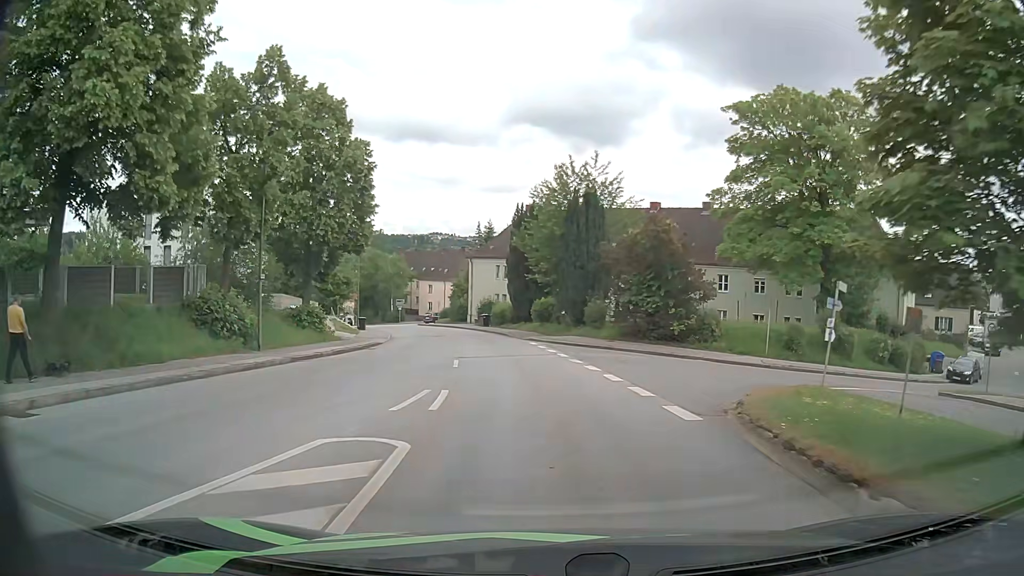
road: residential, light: Day
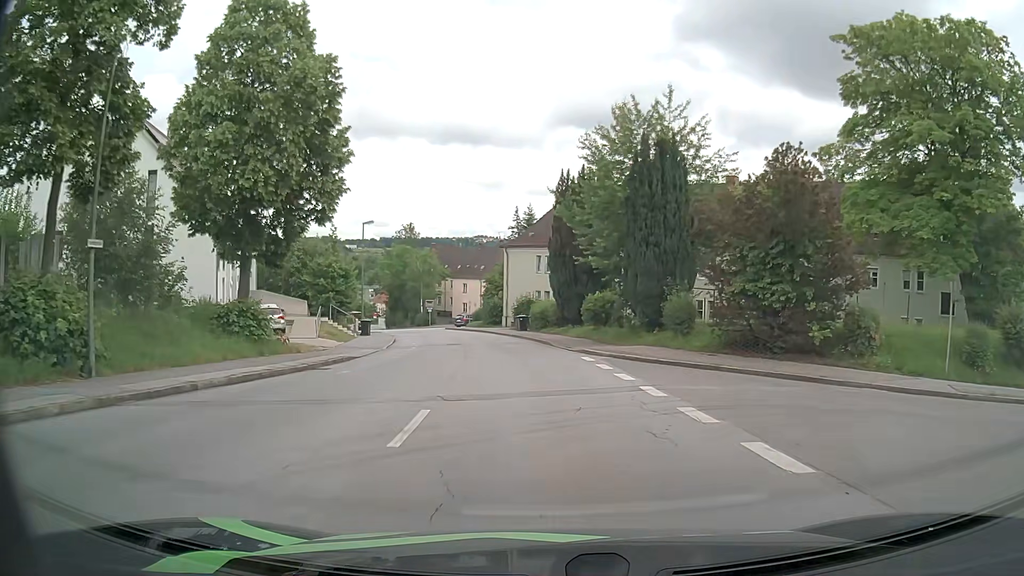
(-0.5, +12.4) m; -4°
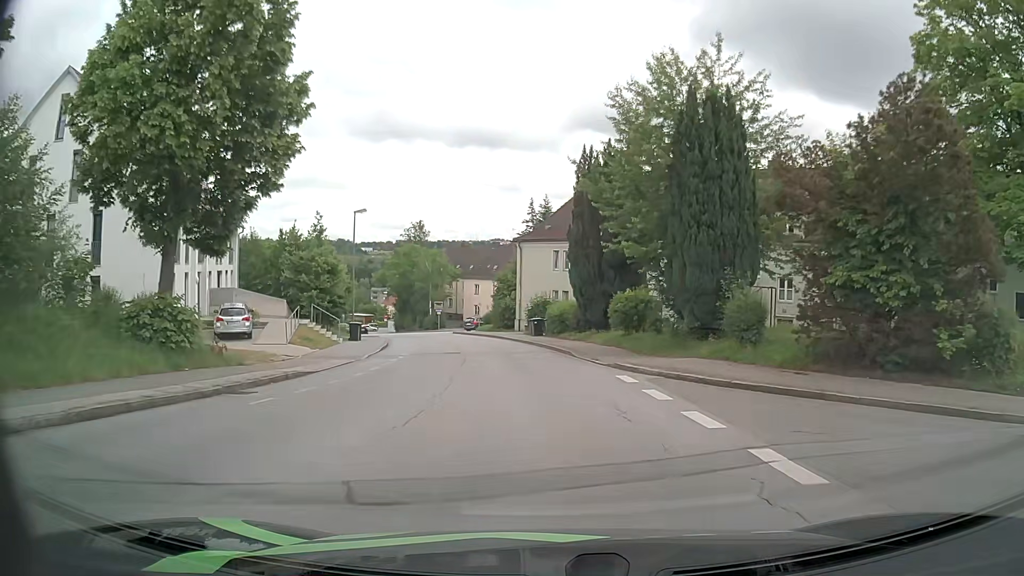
(-0.1, +6.3) m; -2°
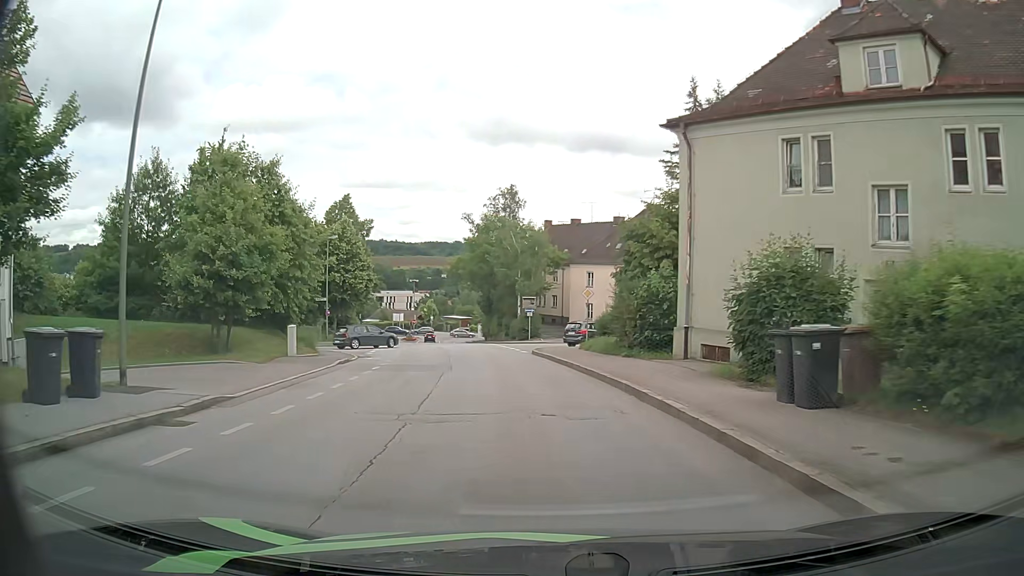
(-2.3, +31.2) m; -10°
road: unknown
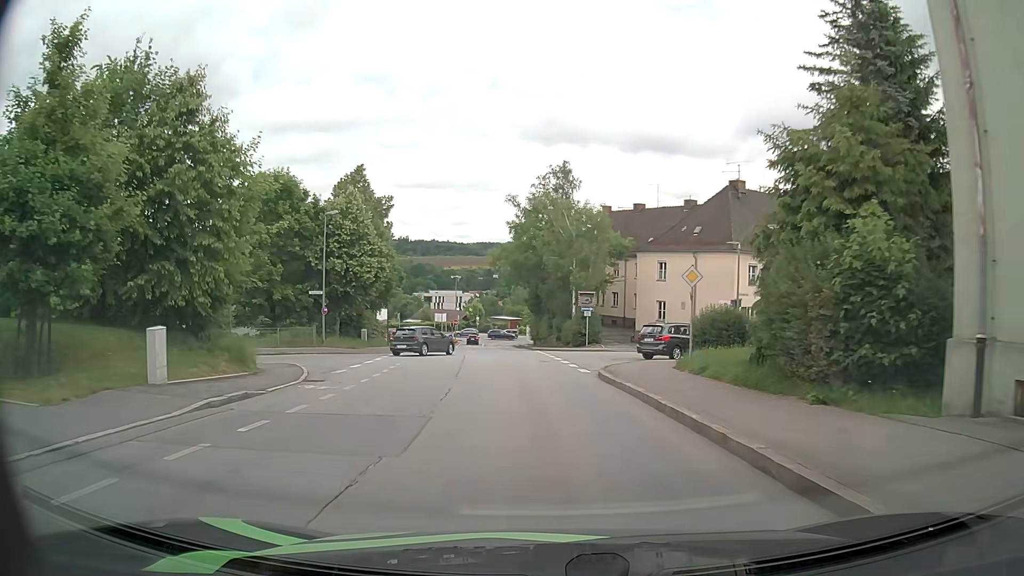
(-0.6, +11.8) m; -5°
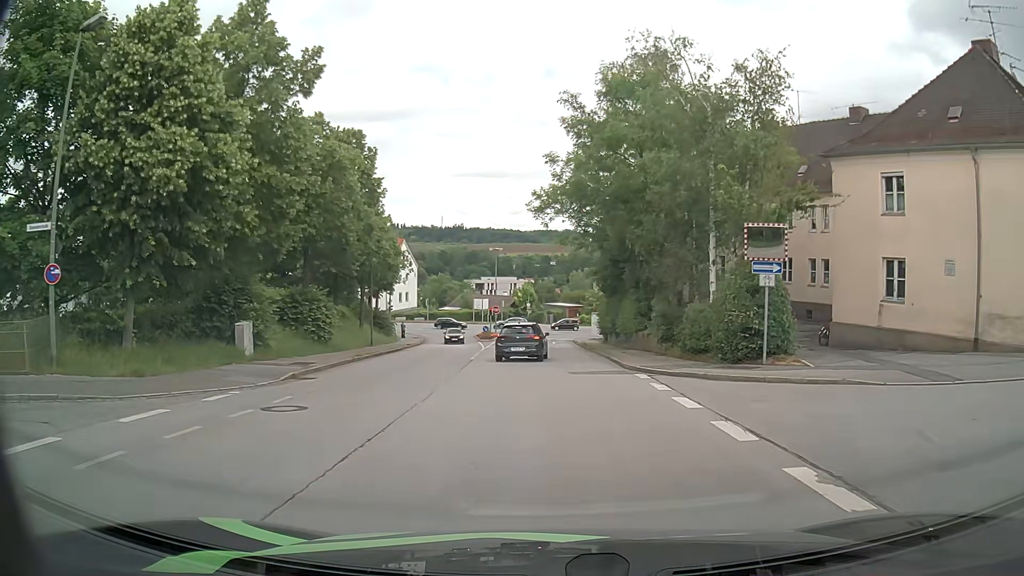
(-1.2, +26.7) m; -4°
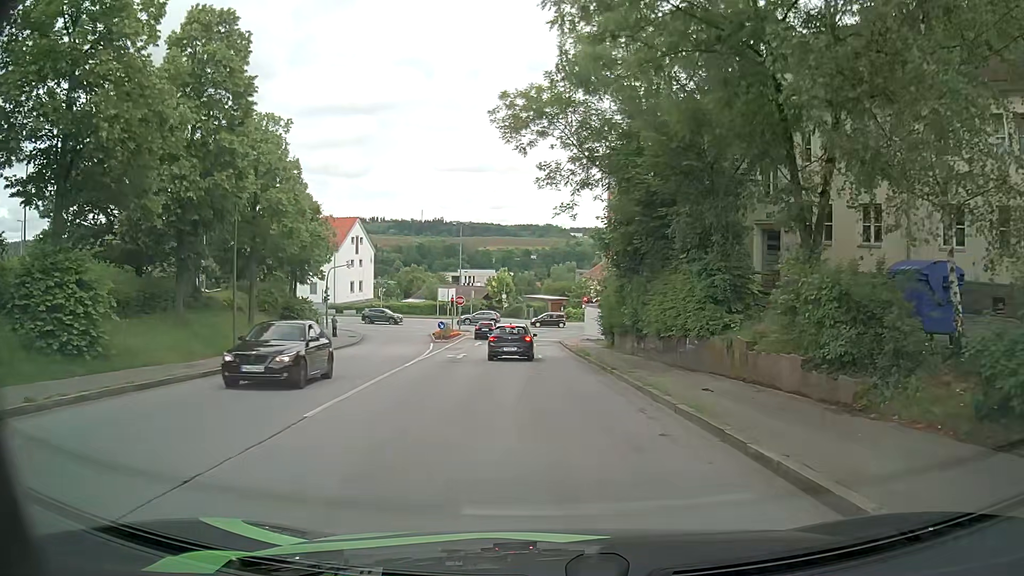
(0.0, +17.9) m; +1°
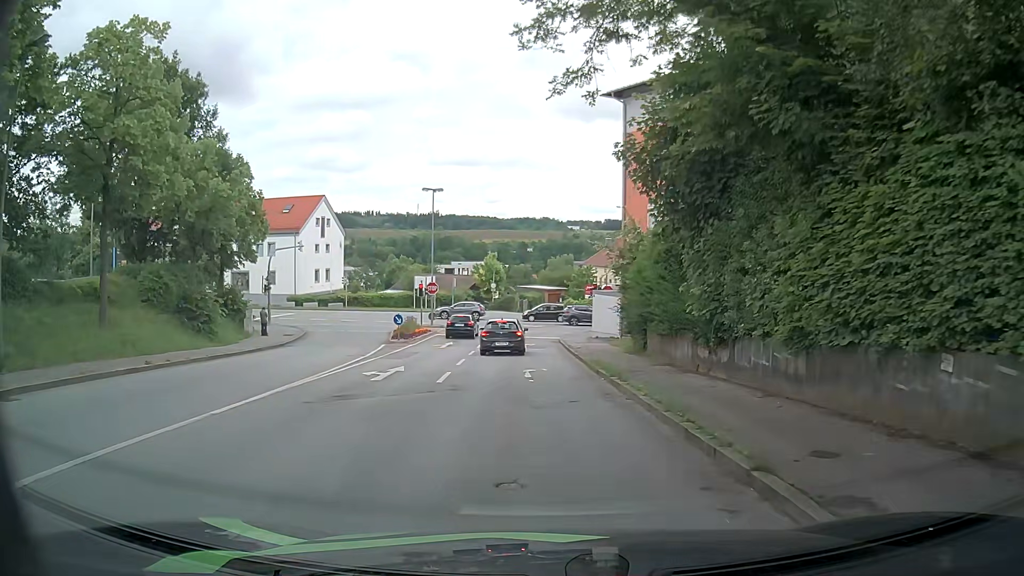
(+0.1, +13.4) m; +1°
